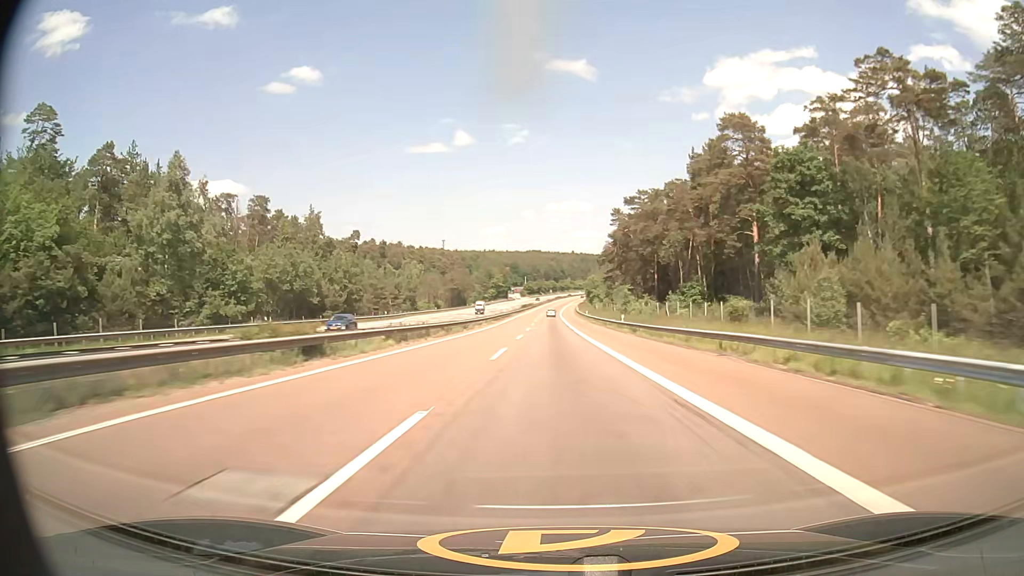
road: motorway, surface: asphalt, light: Day
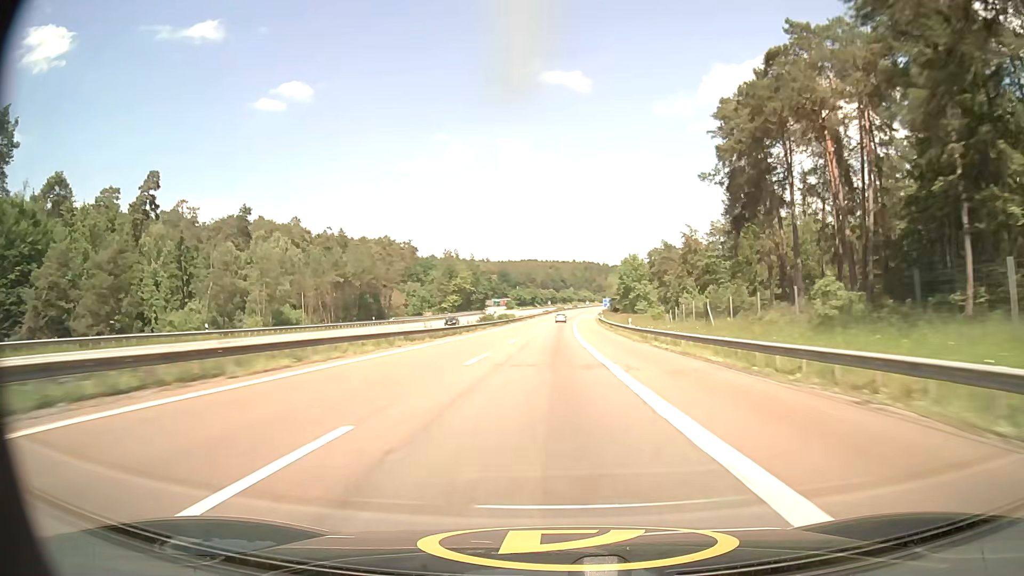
(-0.2, +109.1) m; 0°
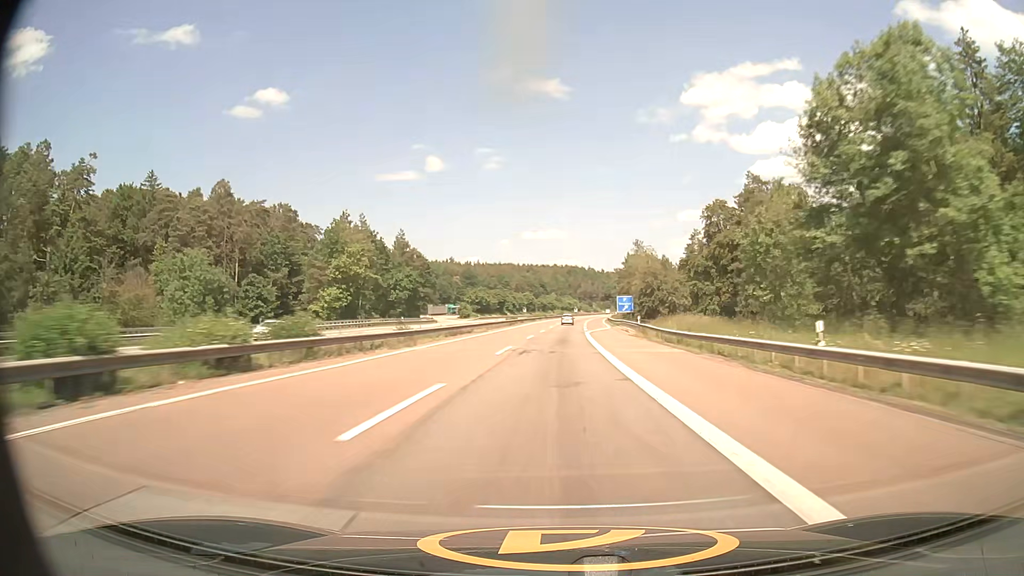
(+1.1, +87.2) m; +2°
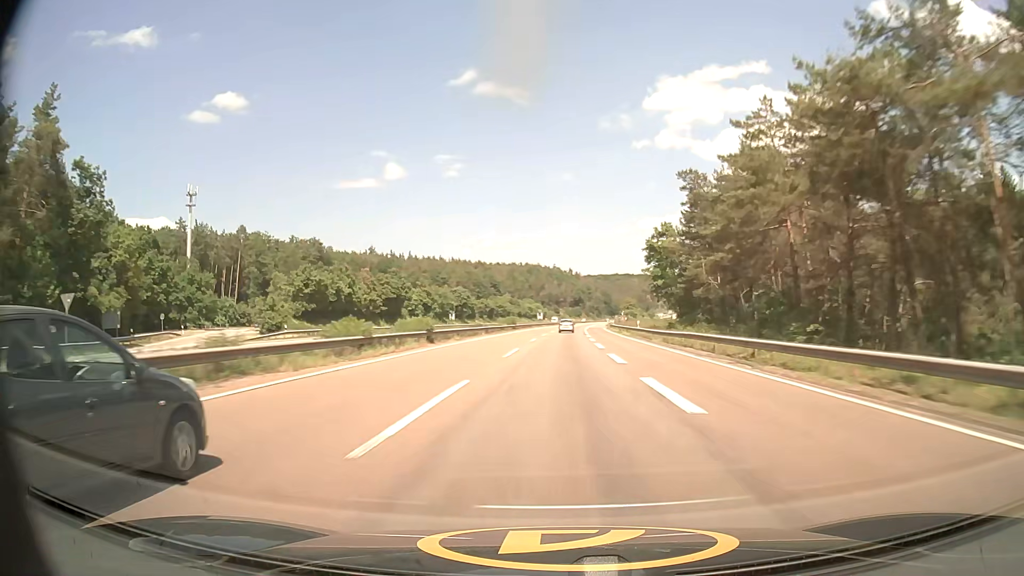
(+3.3, +108.0) m; +3°
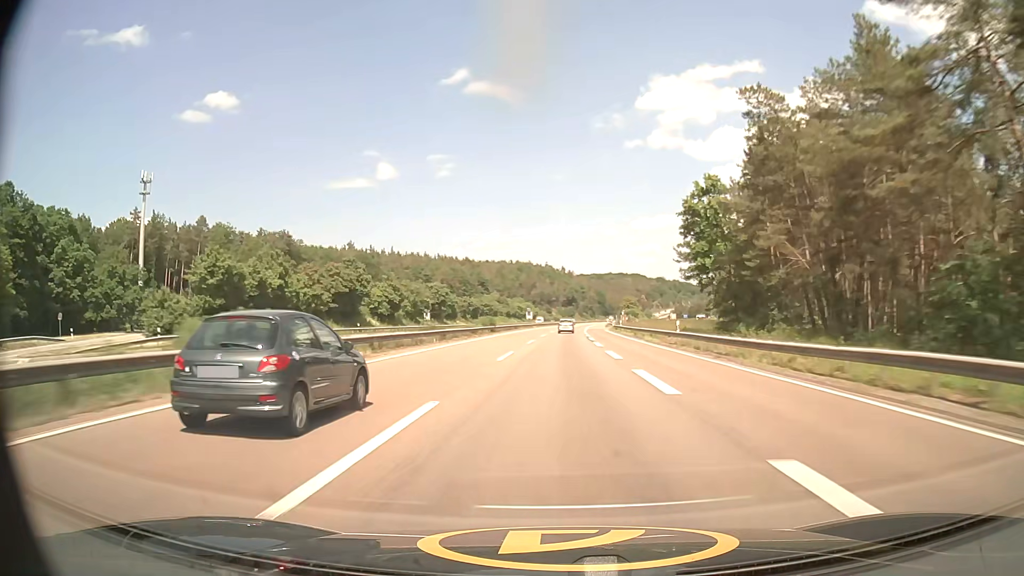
(+0.1, +21.5) m; +1°
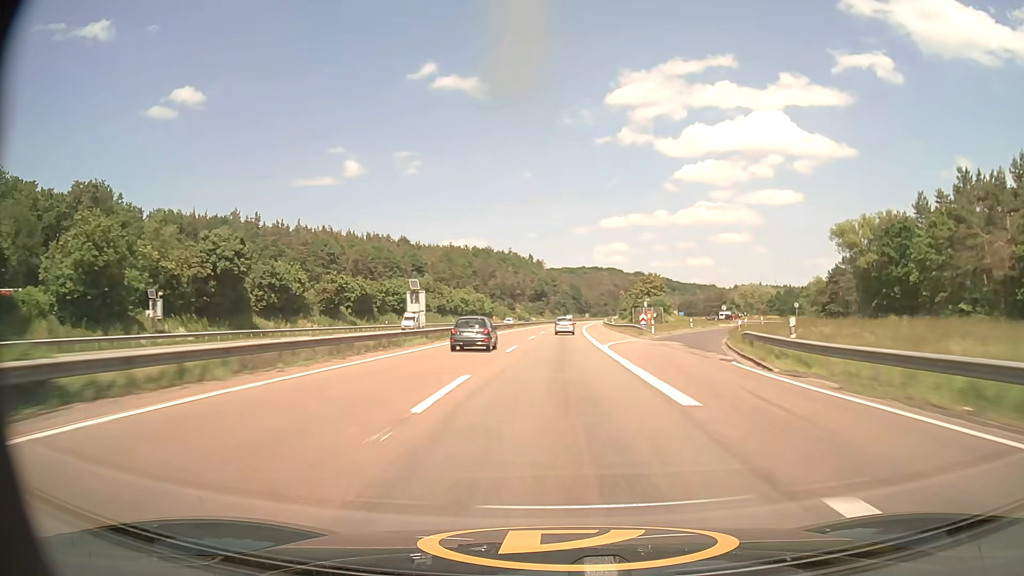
(+1.9, +85.4) m; +3°
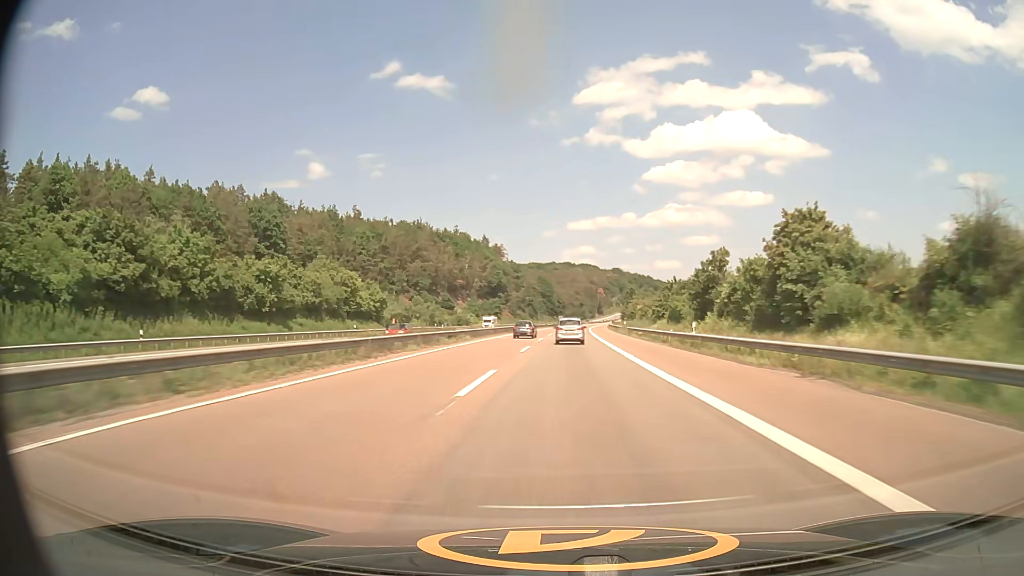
(+2.6, +106.2) m; +3°
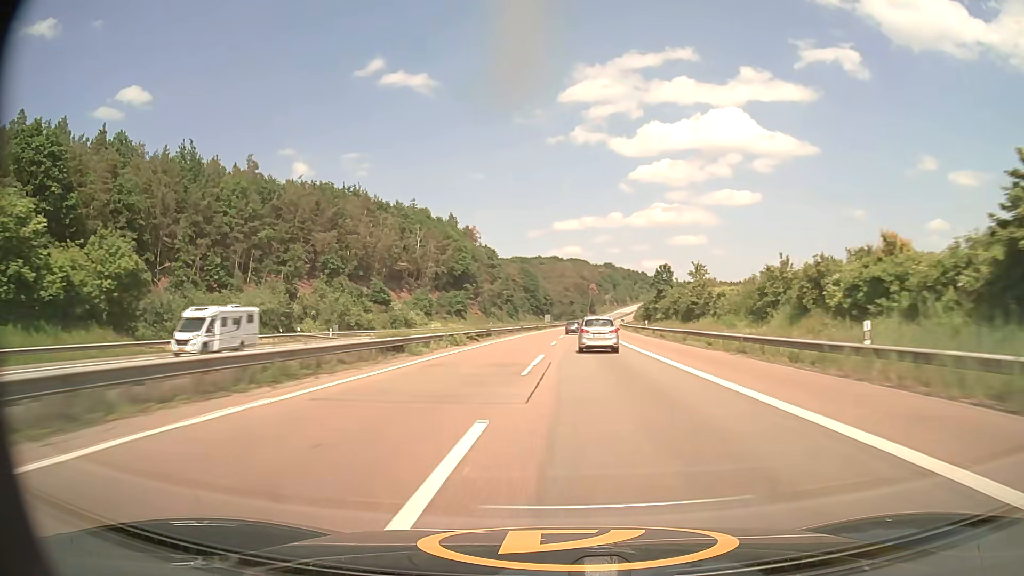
(+0.6, +63.8) m; +1°
(0, +10) (0, +20) (0, +30) (0, +40) (+1, +50) (+1, +60) (+1, +70) (+1, +80) (+2, +90) (+2, +100) m
